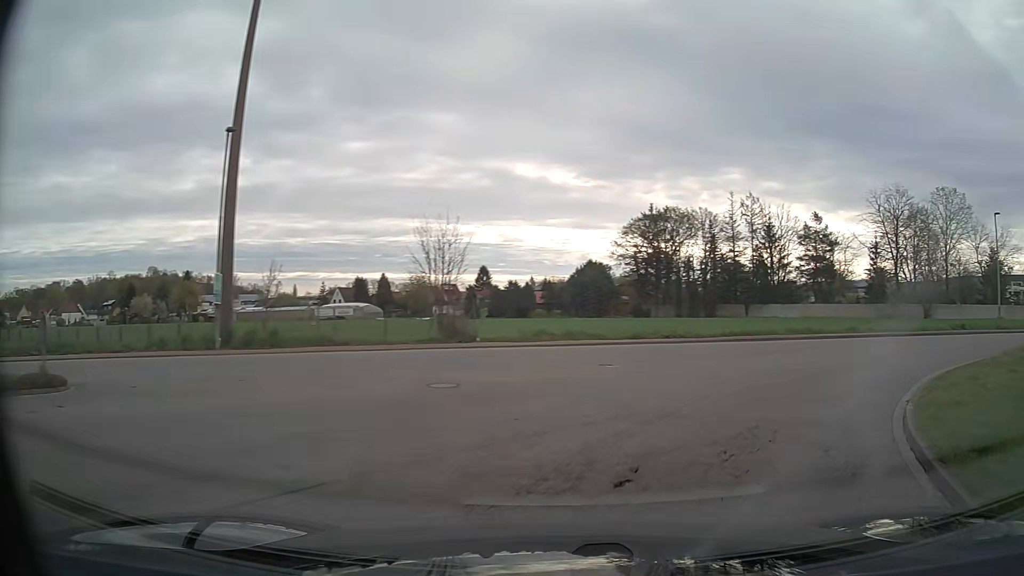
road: unclassified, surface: asphalt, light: Day
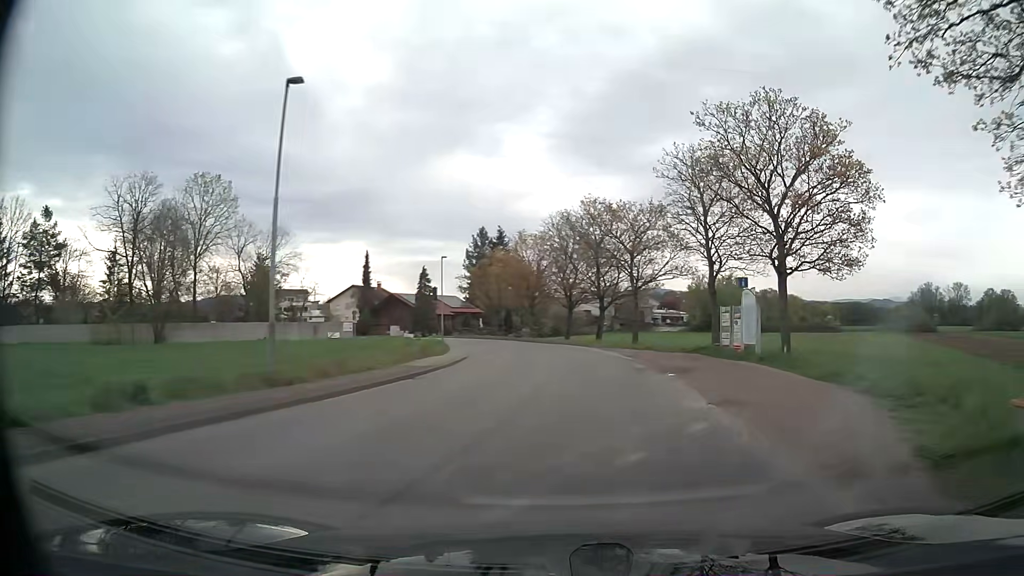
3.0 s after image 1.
(+14.4, +20.4) m; +64°
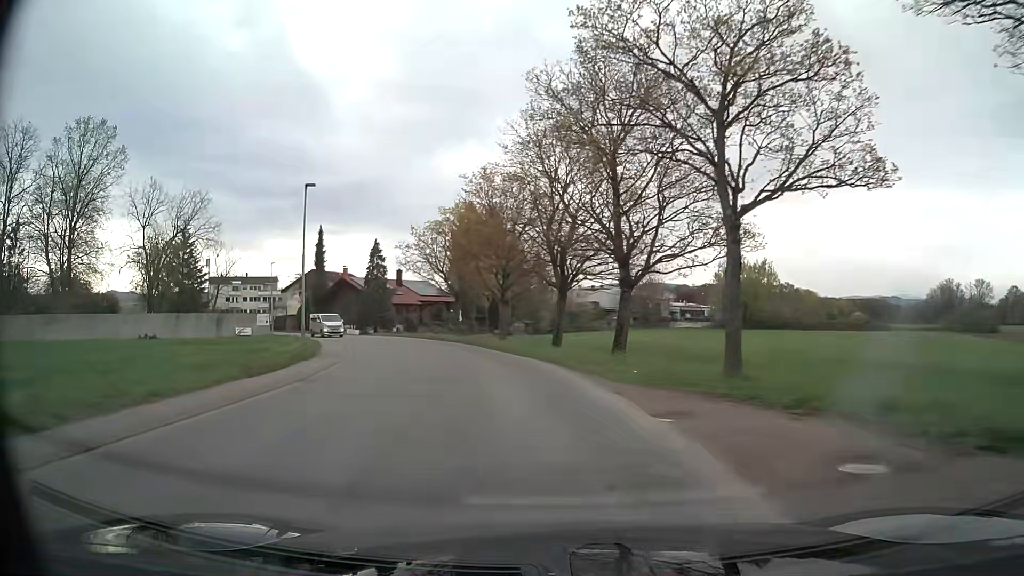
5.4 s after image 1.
(+1.2, +25.1) m; -1°
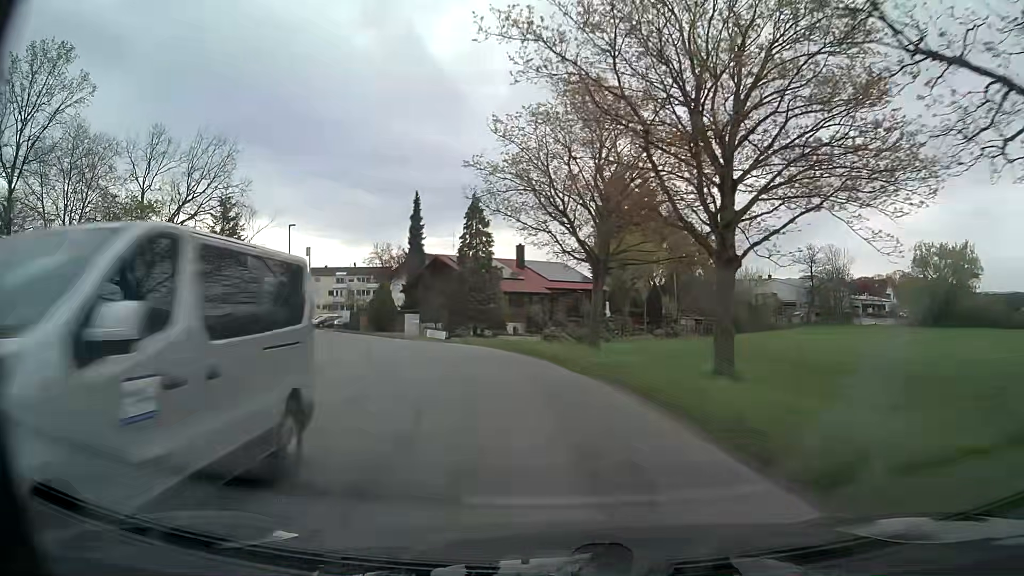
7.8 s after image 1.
(-3.0, +25.4) m; -13°
